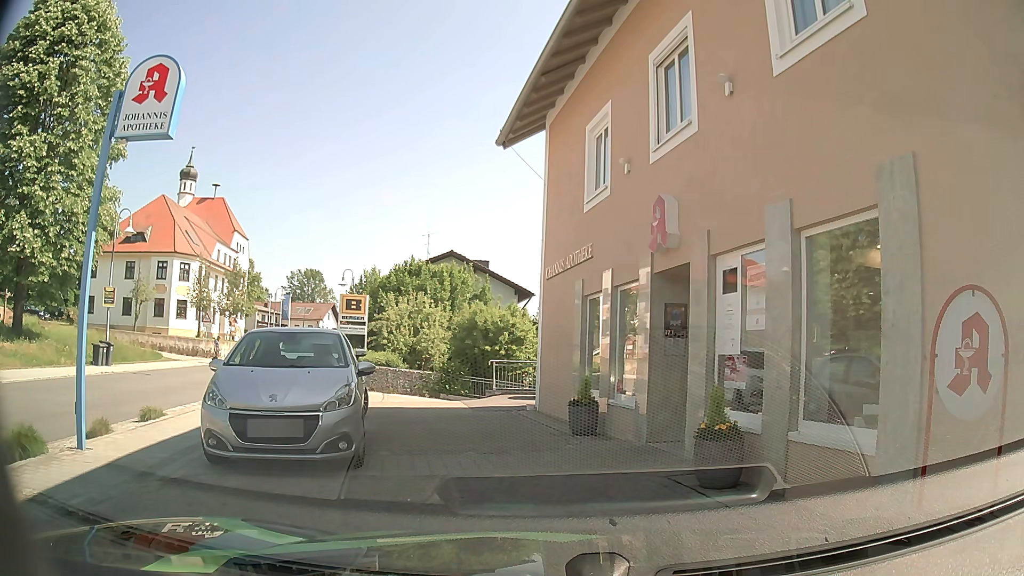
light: Day
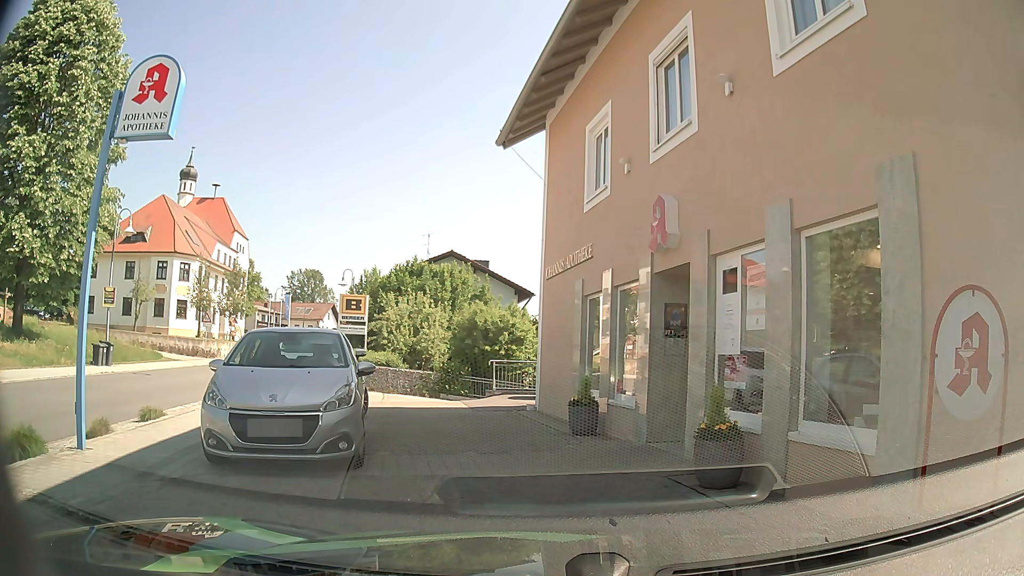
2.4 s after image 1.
(0.0, 0.0) m; 0°
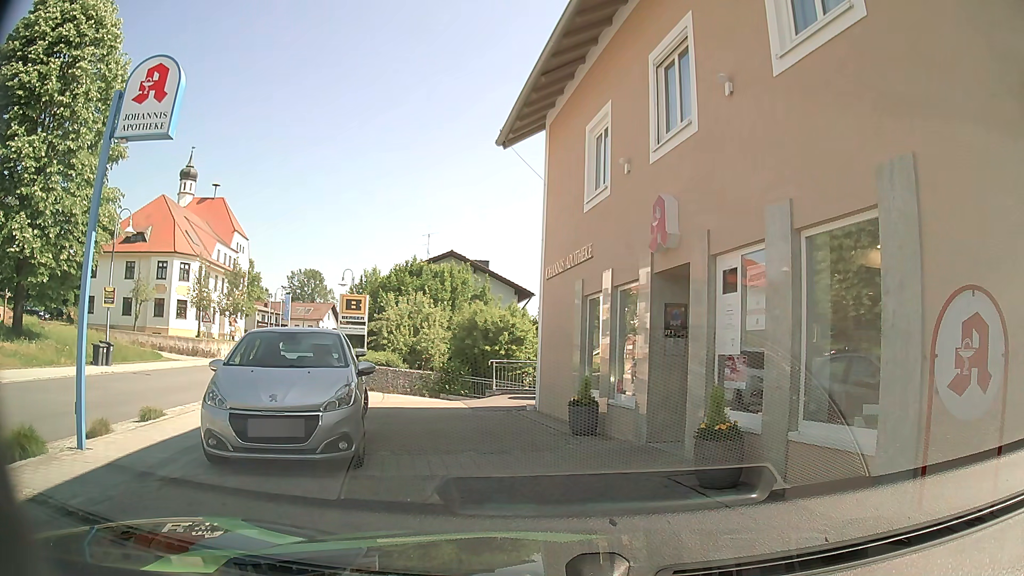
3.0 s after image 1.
(0.0, 0.0) m; 0°
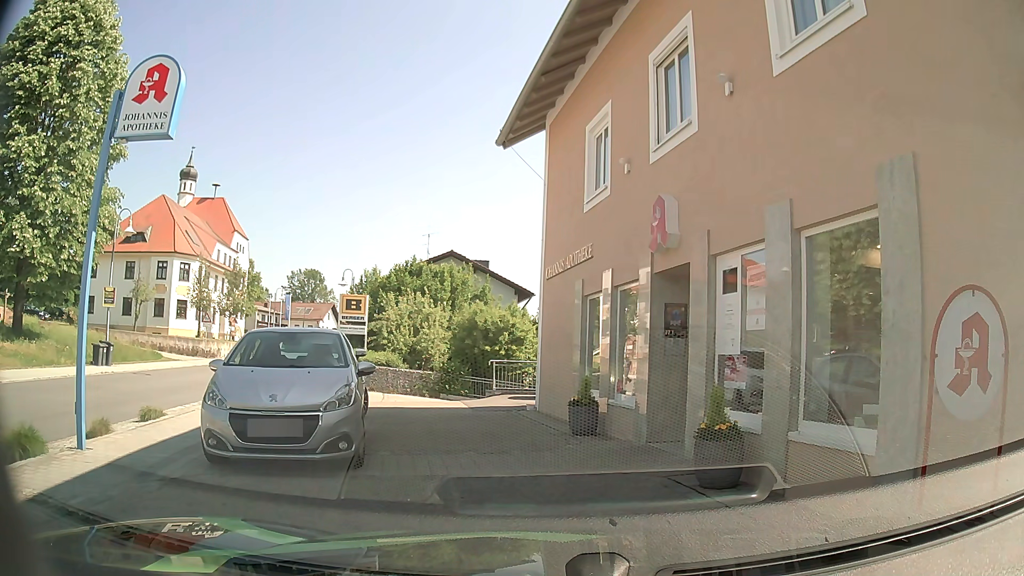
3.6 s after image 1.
(0.0, 0.0) m; 0°
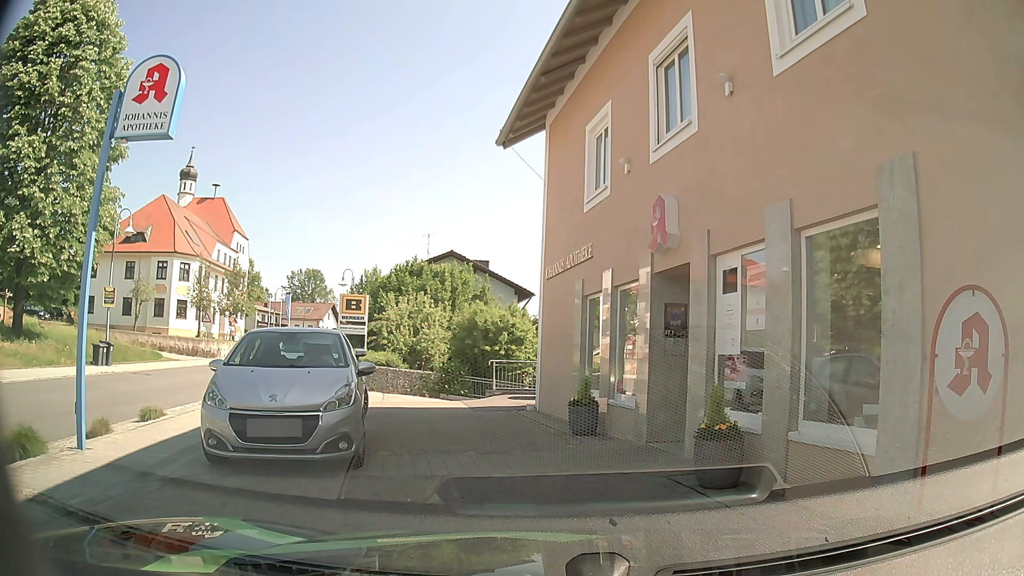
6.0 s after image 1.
(0.0, 0.0) m; 0°
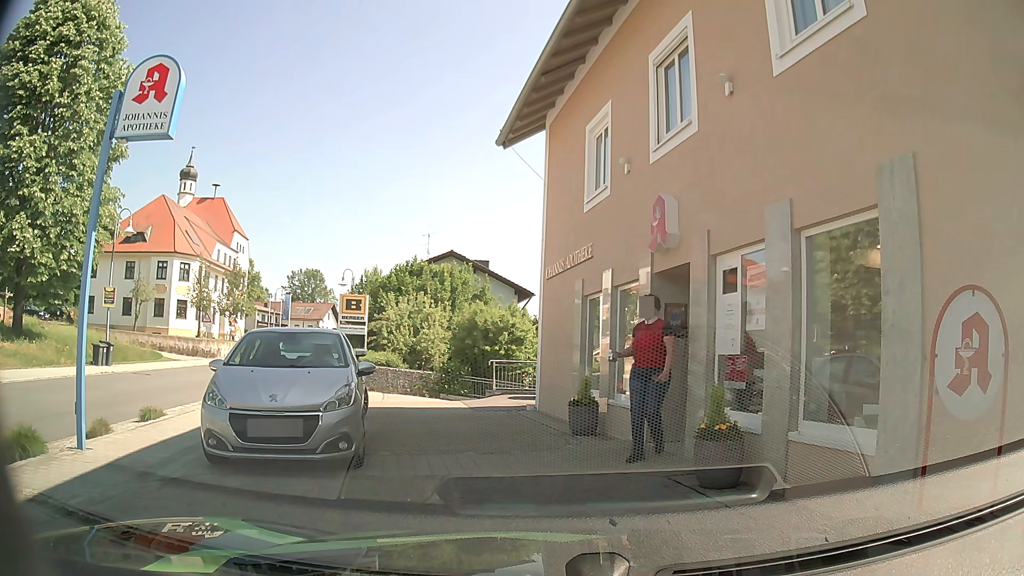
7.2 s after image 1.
(0.0, 0.0) m; 0°
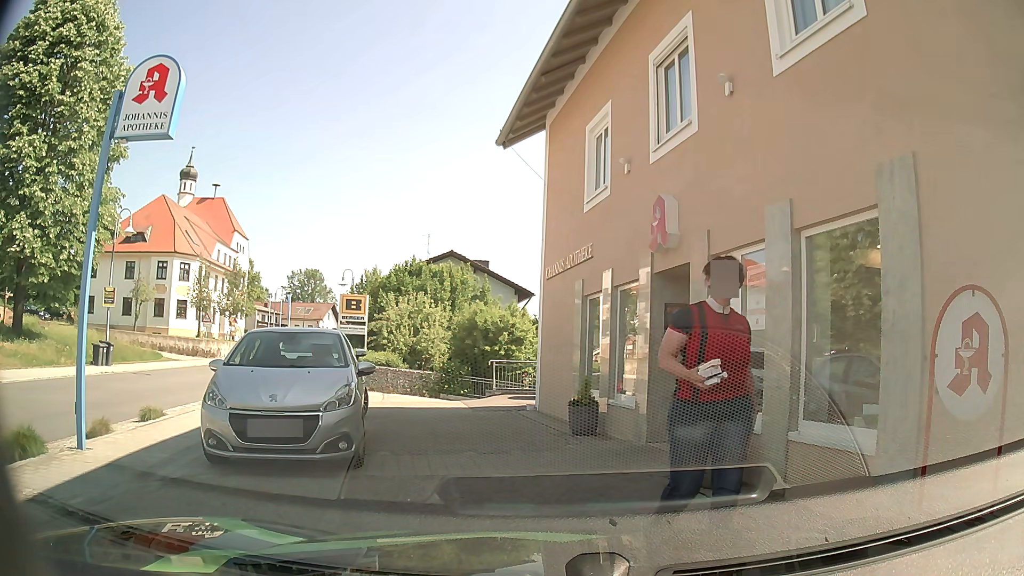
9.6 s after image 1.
(0.0, 0.0) m; 0°
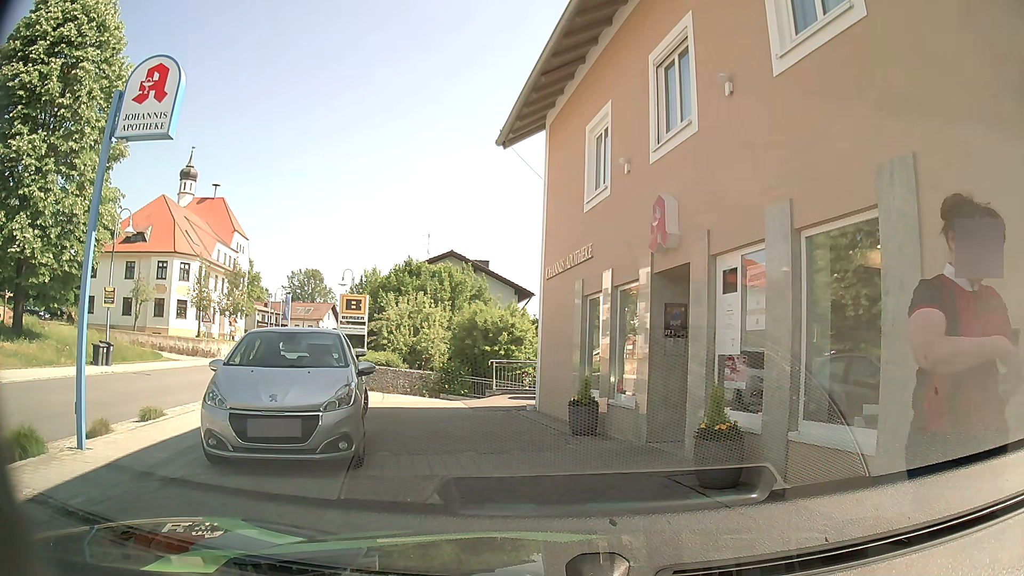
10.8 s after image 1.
(0.0, 0.0) m; 0°
